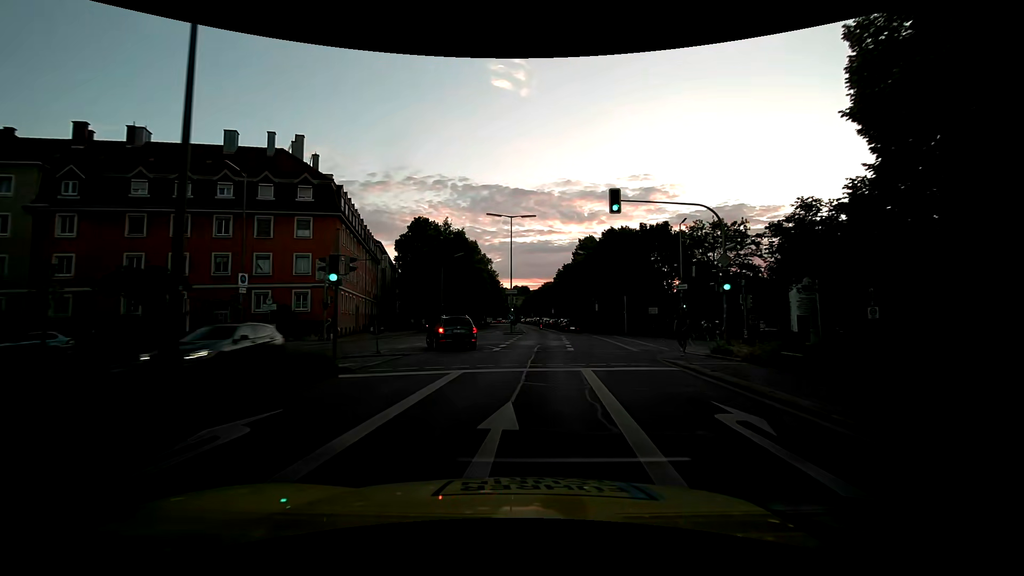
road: secondary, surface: asphalt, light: Day
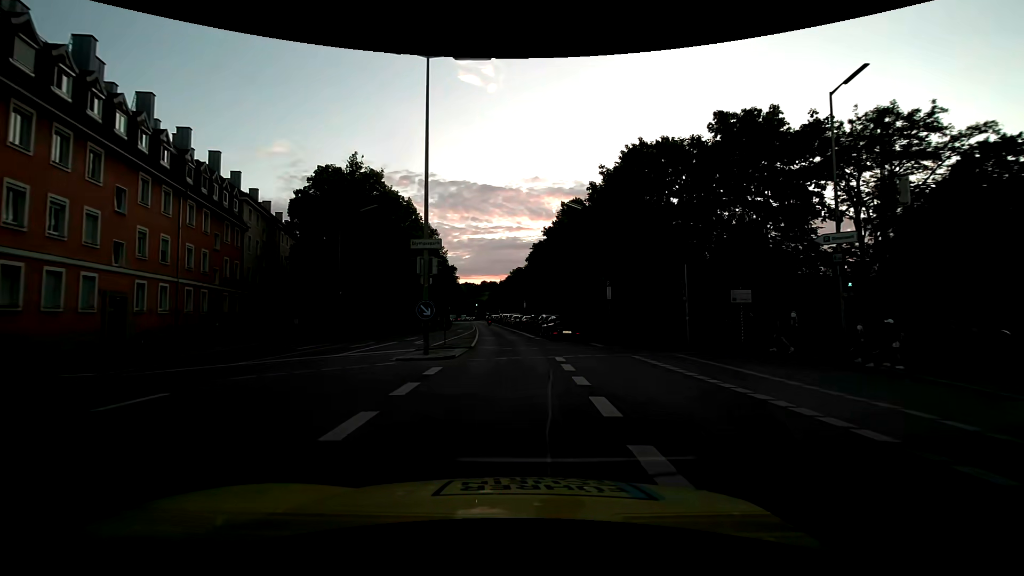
(+1.6, +27.3) m; +4°
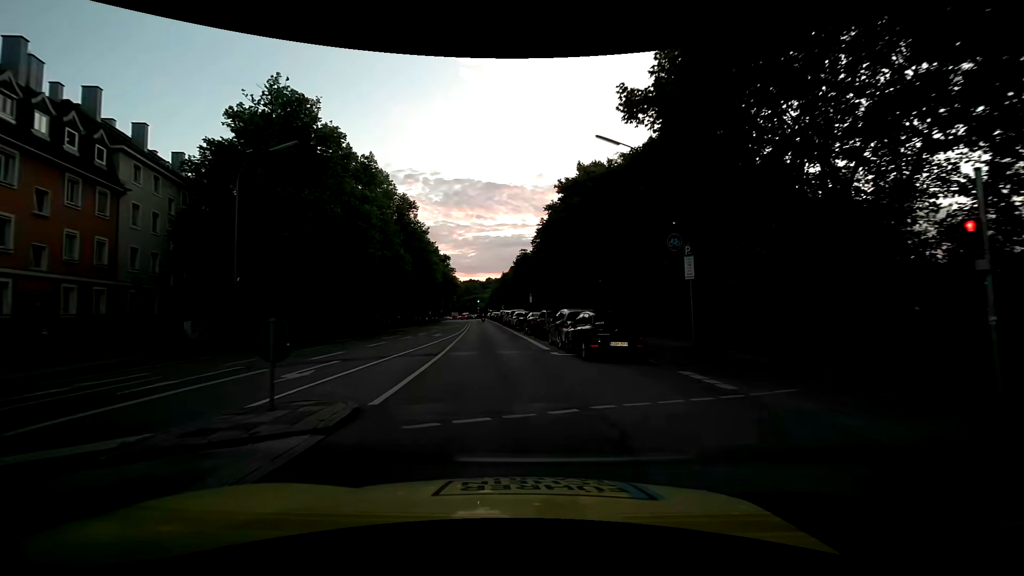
(+0.2, +14.8) m; -1°
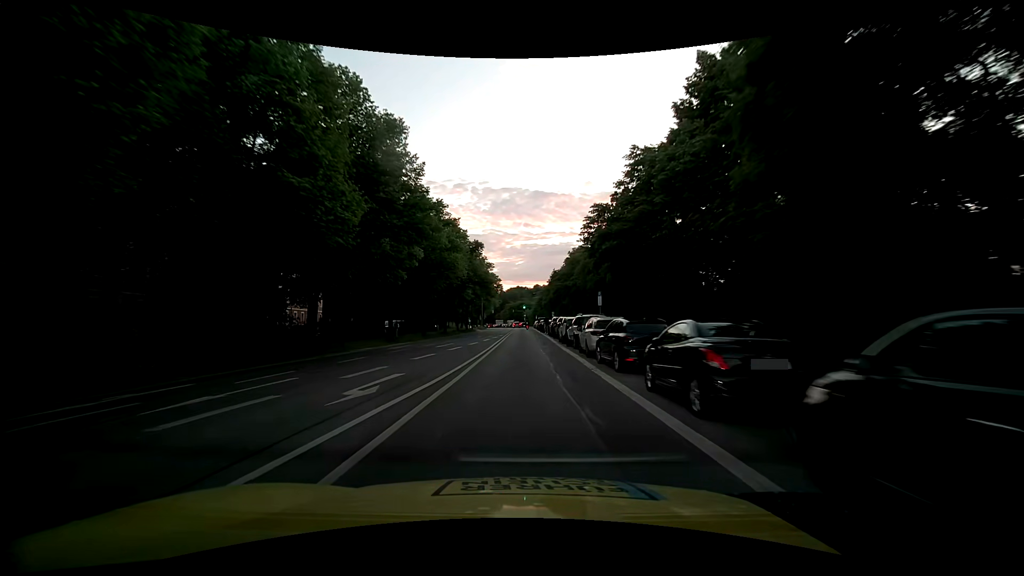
(-1.1, +22.6) m; -5°
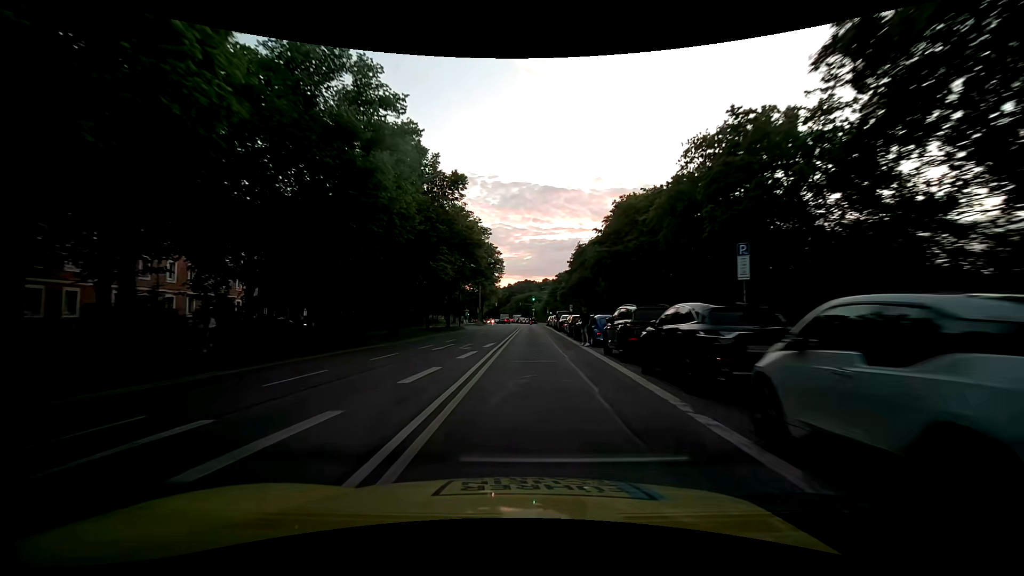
(-0.1, +26.6) m; -1°
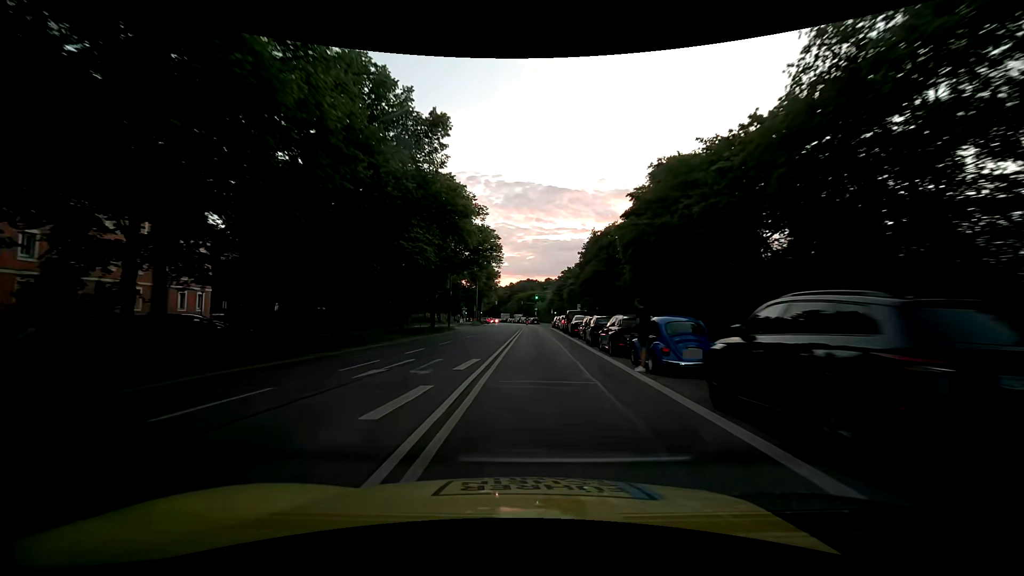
(0.0, +9.8) m; 0°
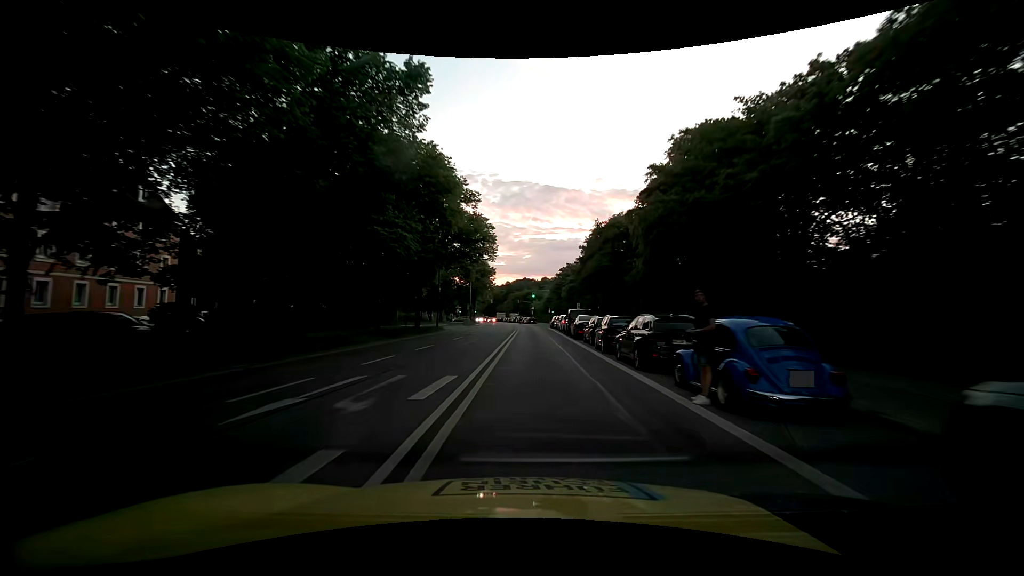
(0.0, +4.6) m; 0°
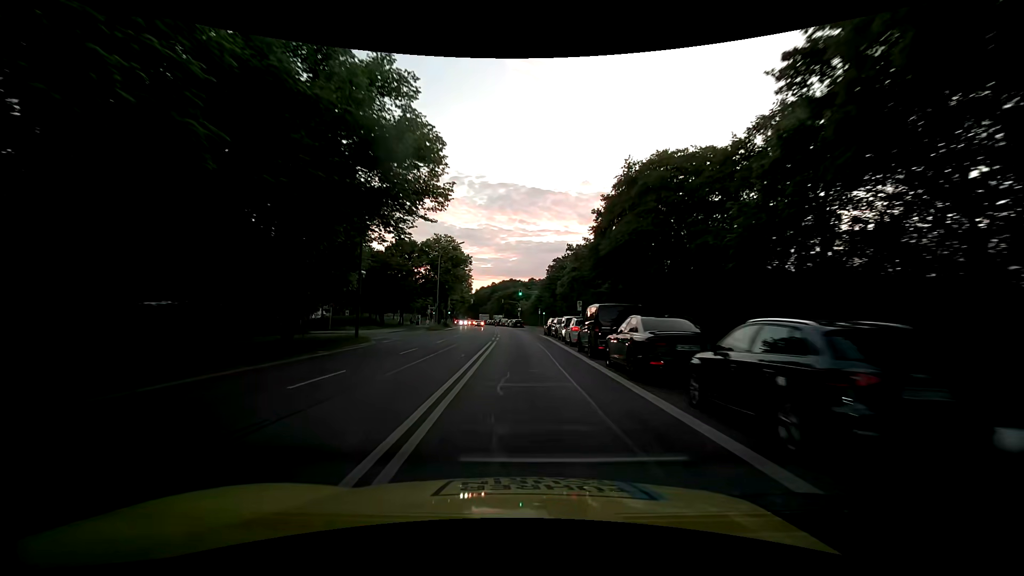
(+0.4, +18.9) m; +2°
(0, +10) (0, +20) (0, +30) (0, +40) (-1, +50) (-1, +60) (-2, +70) (-3, +80) (-4, +90) (-5, +100) m
